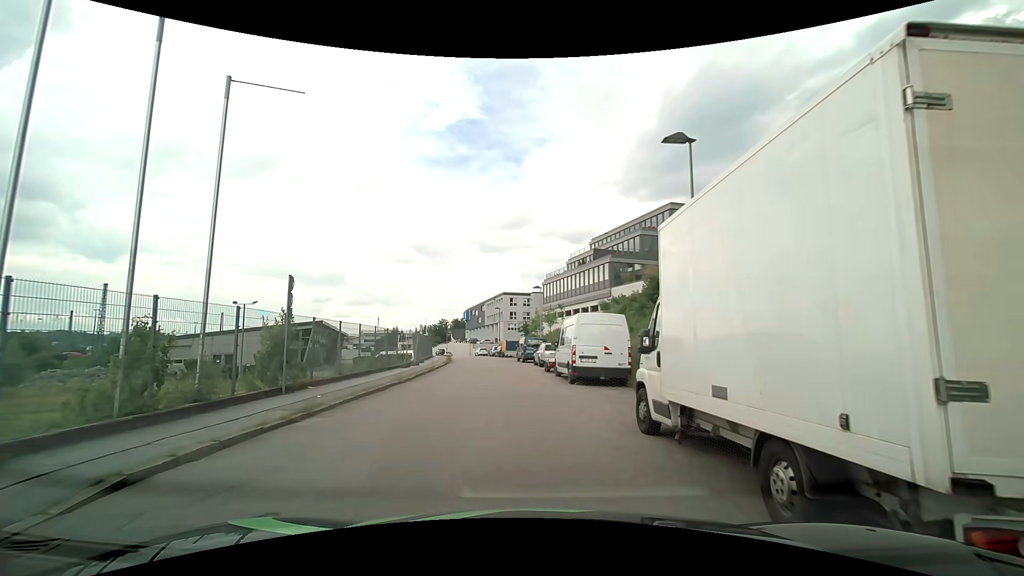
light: Day
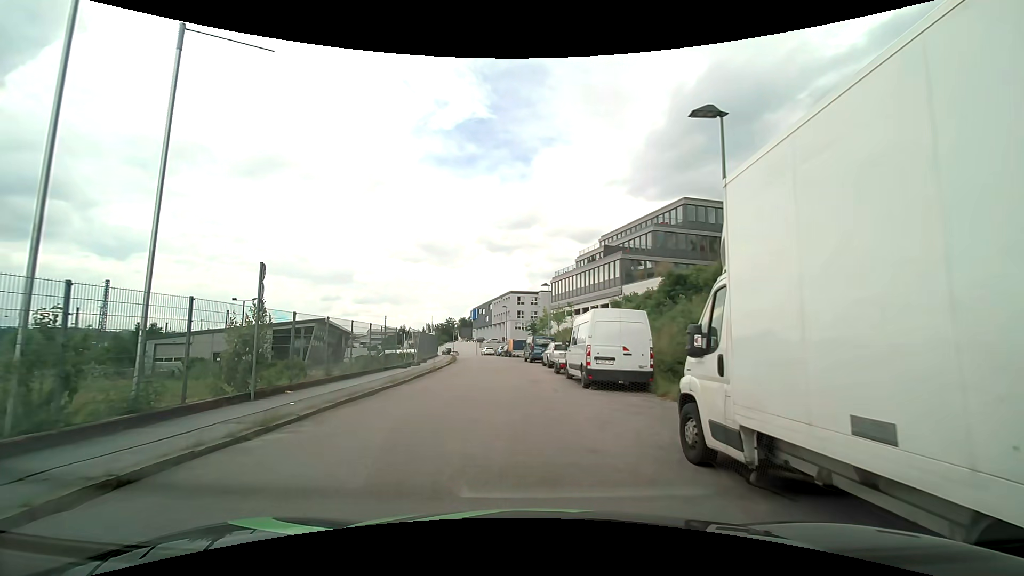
(0.0, +1.9) m; -1°
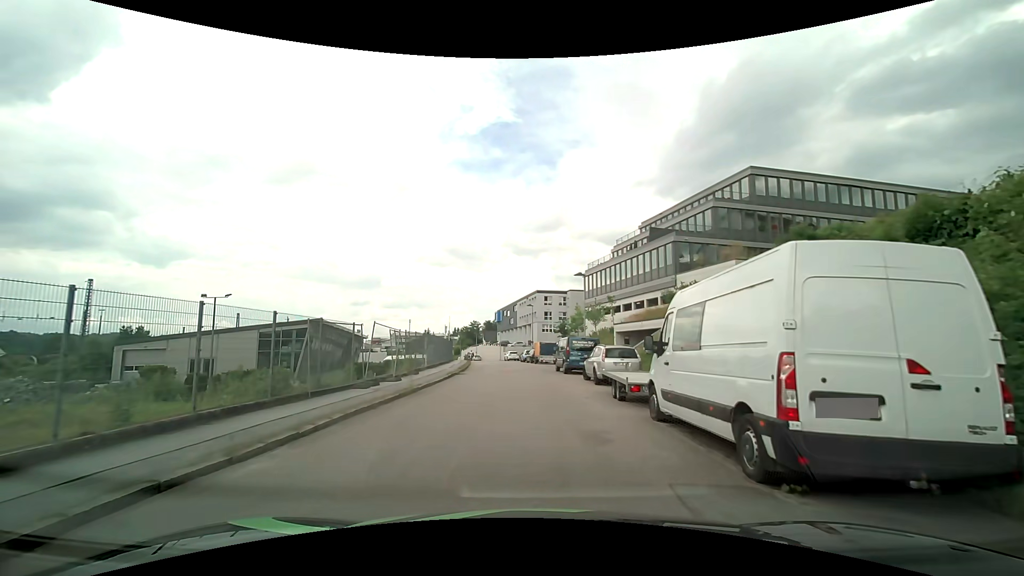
(-0.2, +10.3) m; -3°
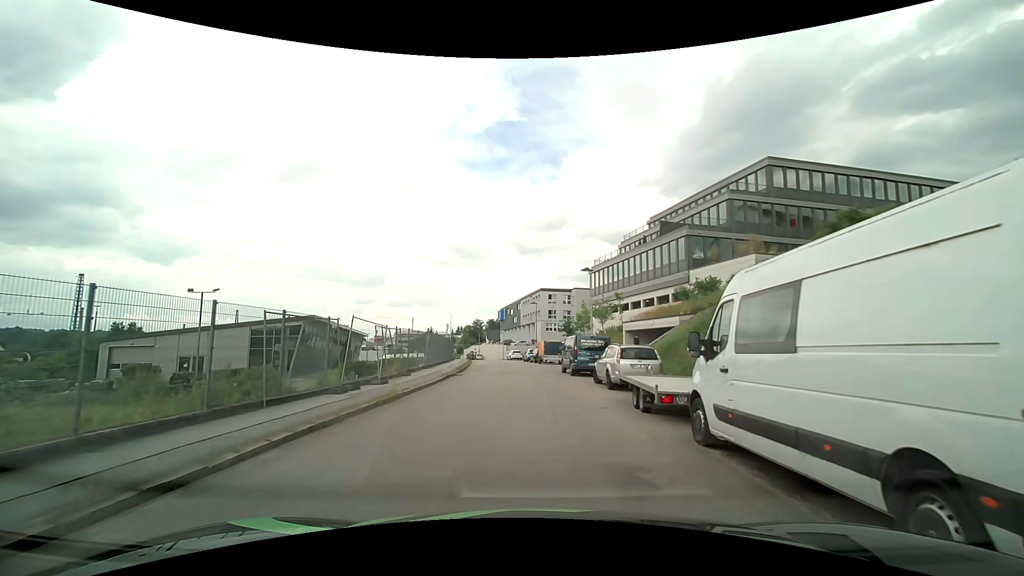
(0.0, +2.4) m; 0°
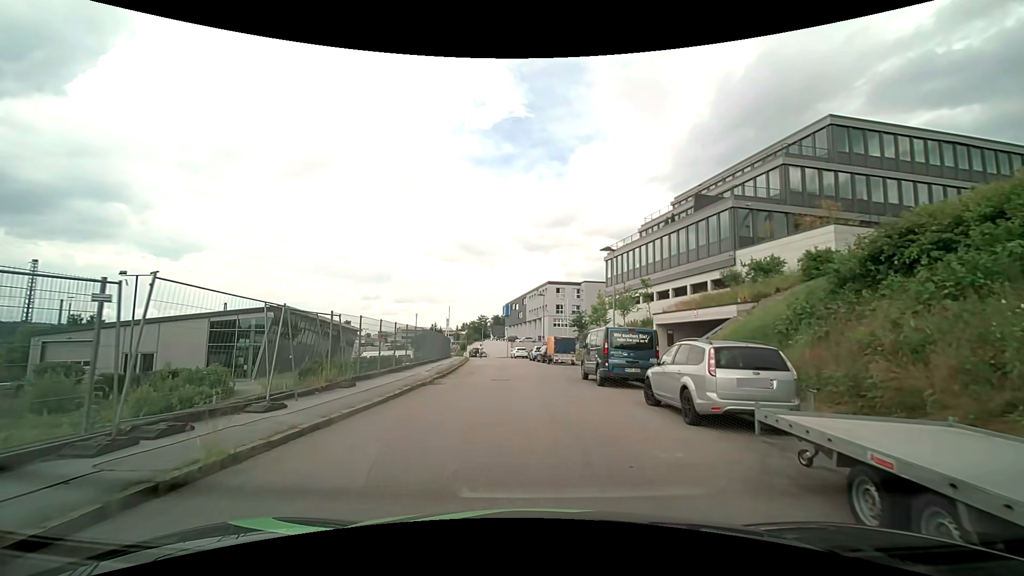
(-0.2, +7.8) m; -2°
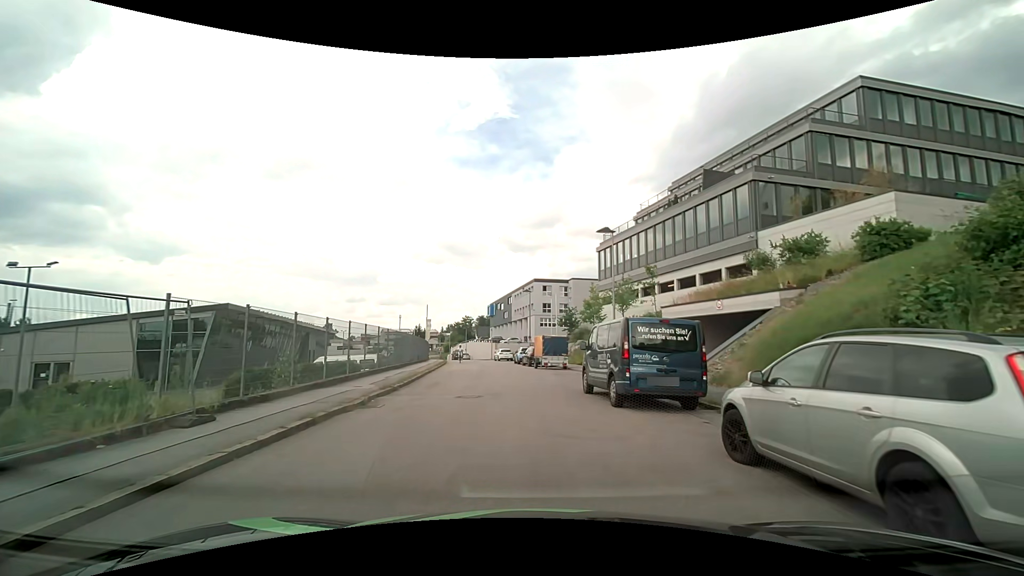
(+0.2, +5.8) m; +3°
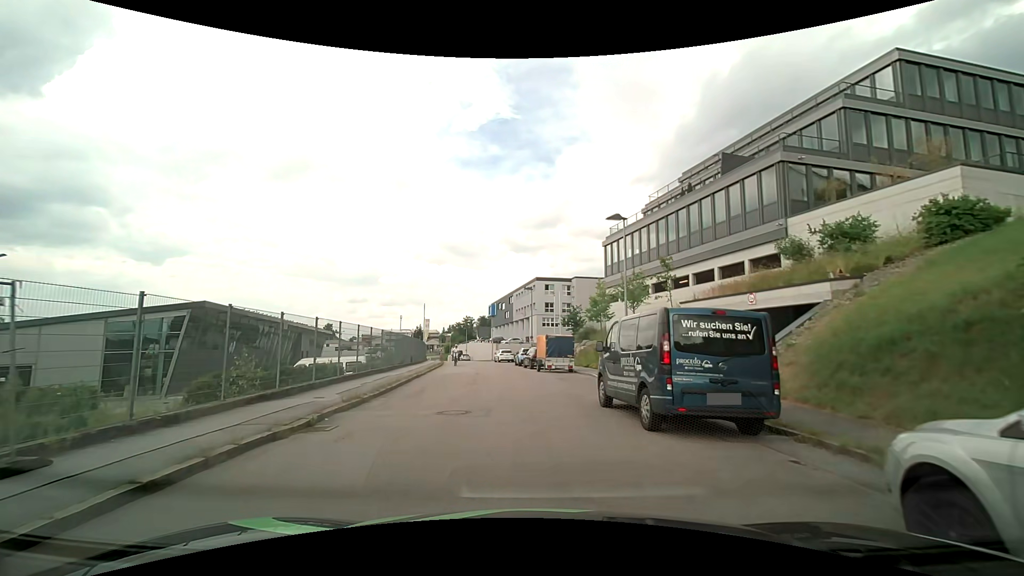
(0.0, +3.0) m; 0°
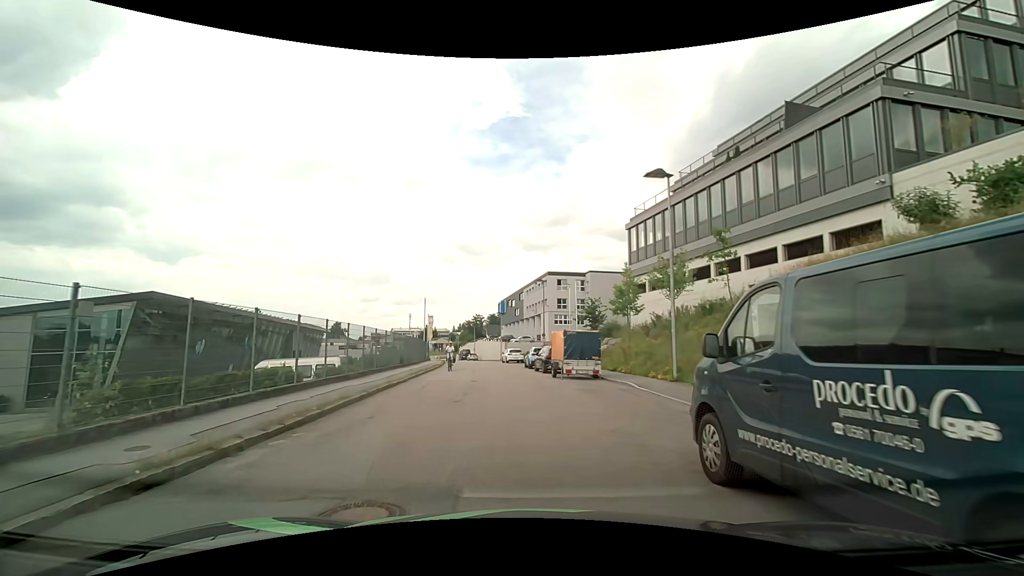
(-0.1, +6.3) m; -2°
(0, +10) (-1, +20) (-2, +30) (-3, +40) (-4, +50) (-6, +60) (-8, +69) (-10, +79) (-12, +89) (-14, +99) m
